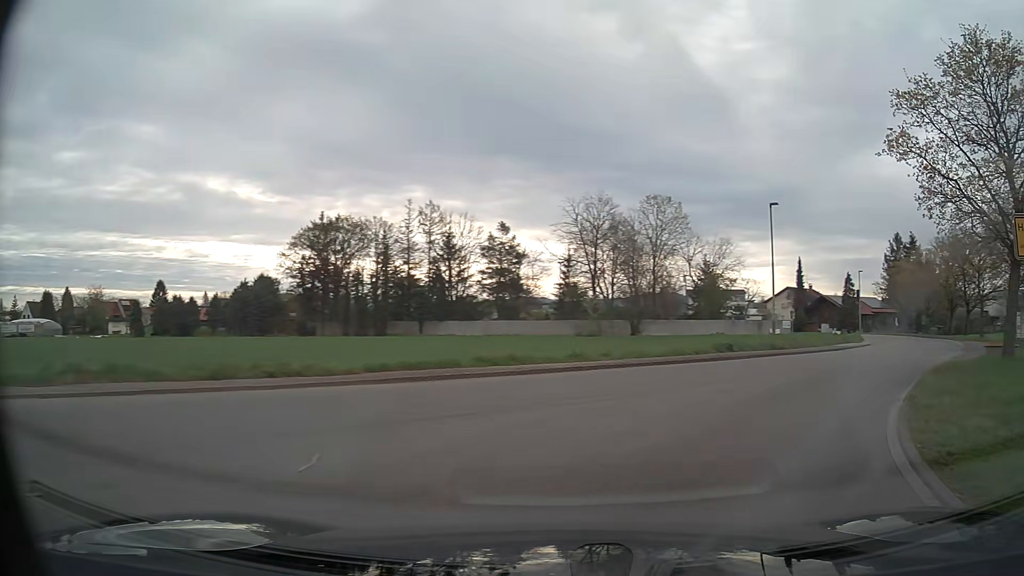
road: unclassified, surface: asphalt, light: Day
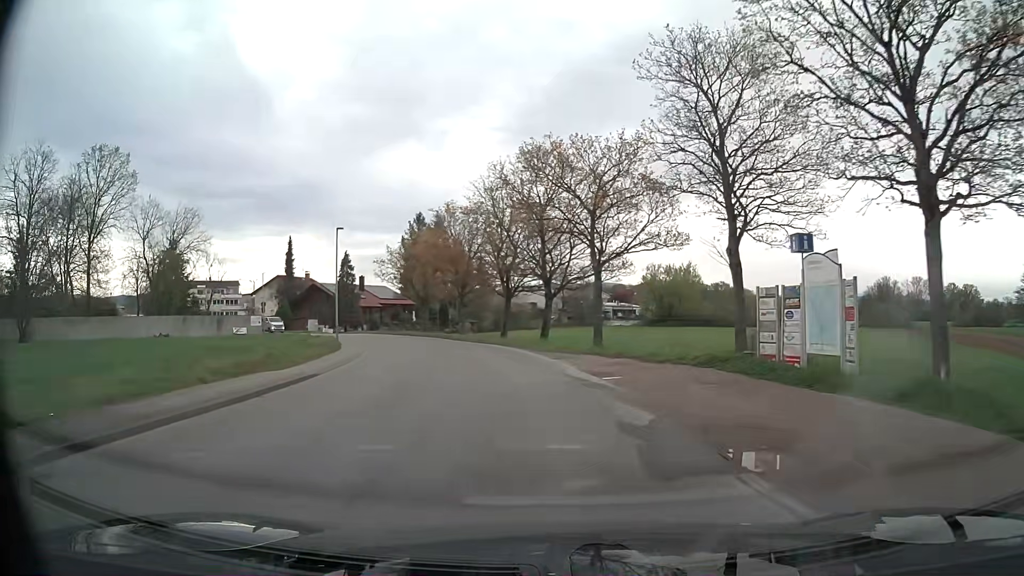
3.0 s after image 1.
(+13.4, +24.8) m; +40°
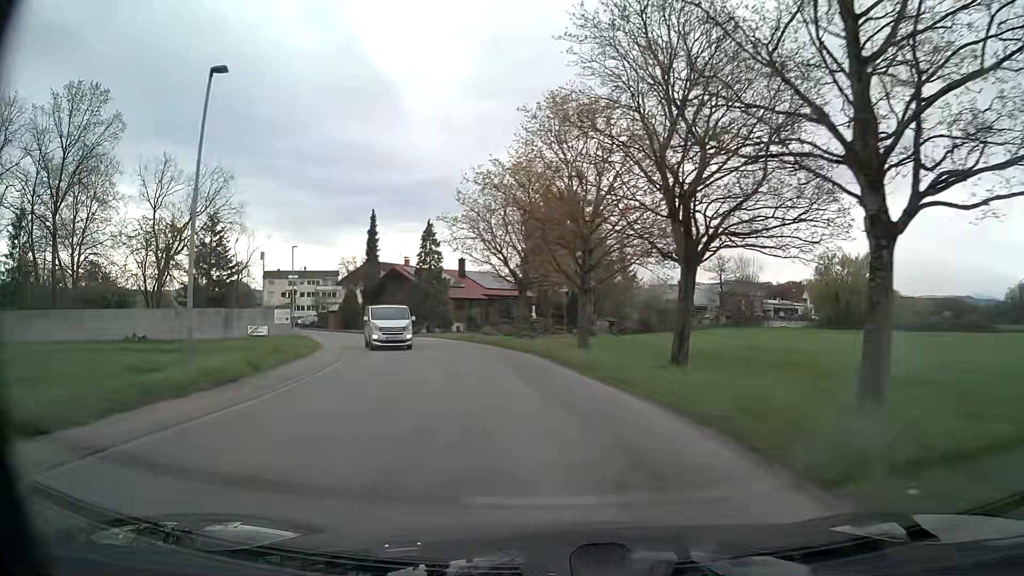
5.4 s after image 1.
(-2.4, +25.3) m; -12°
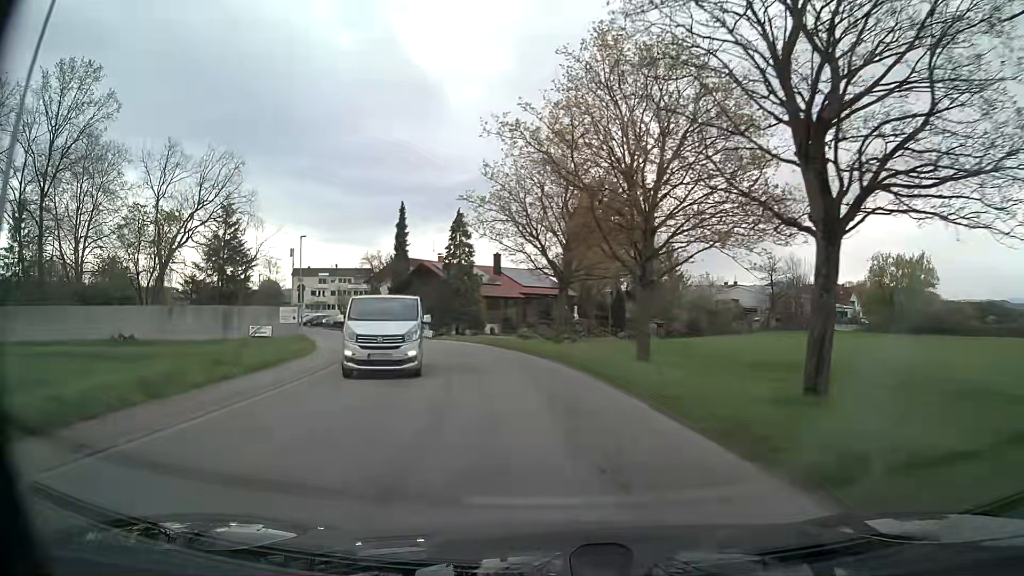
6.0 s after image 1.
(-0.2, +6.4) m; -4°
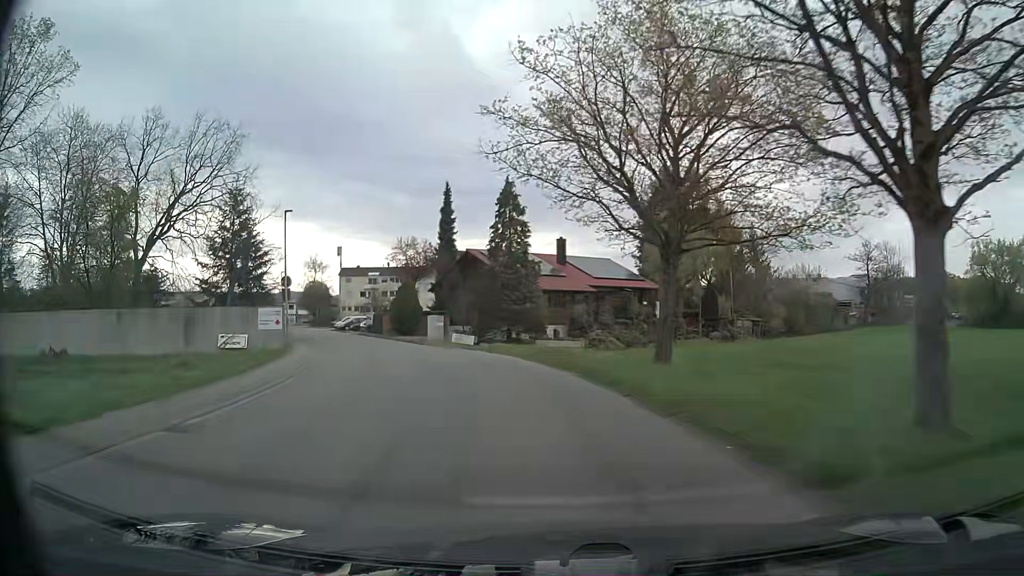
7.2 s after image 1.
(-0.5, +12.8) m; -5°
